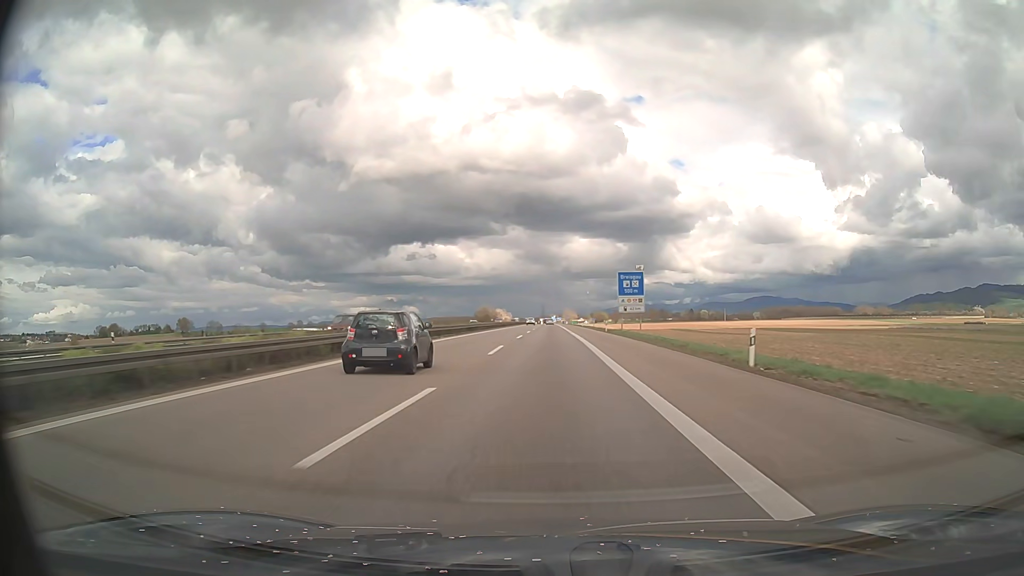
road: motorway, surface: asphalt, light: Day
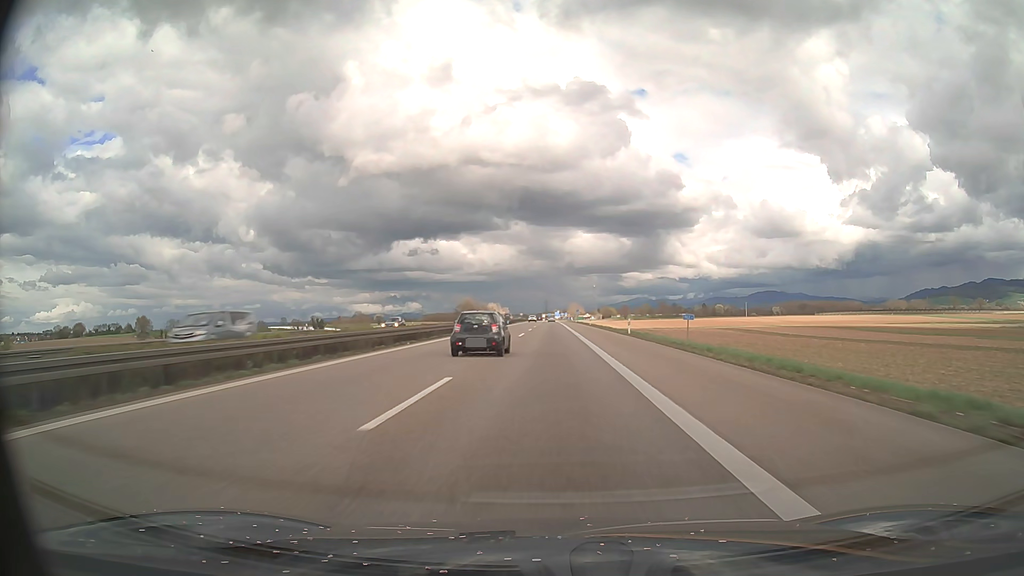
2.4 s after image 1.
(-0.1, +69.7) m; 0°
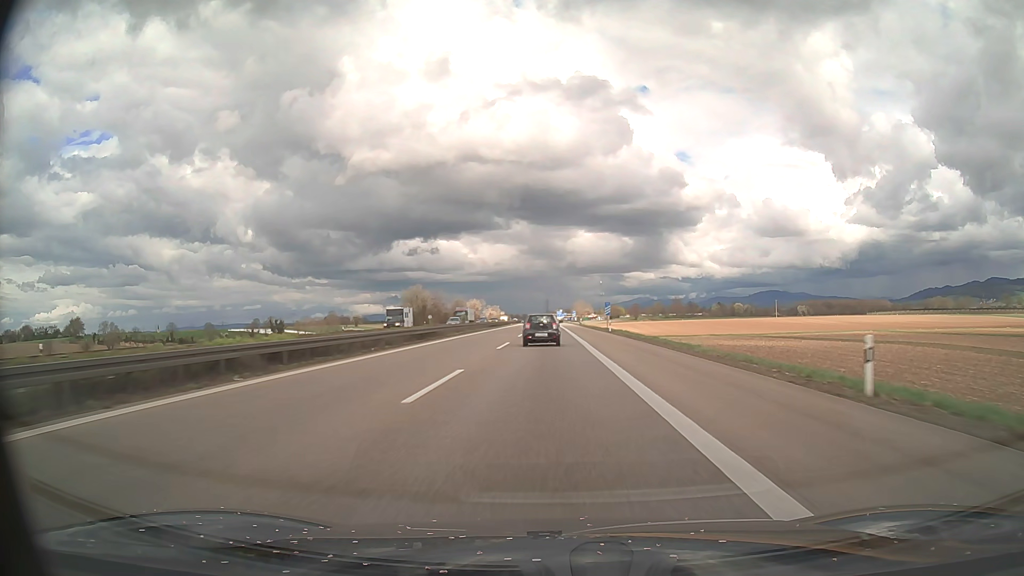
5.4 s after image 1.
(+0.1, +87.3) m; 0°
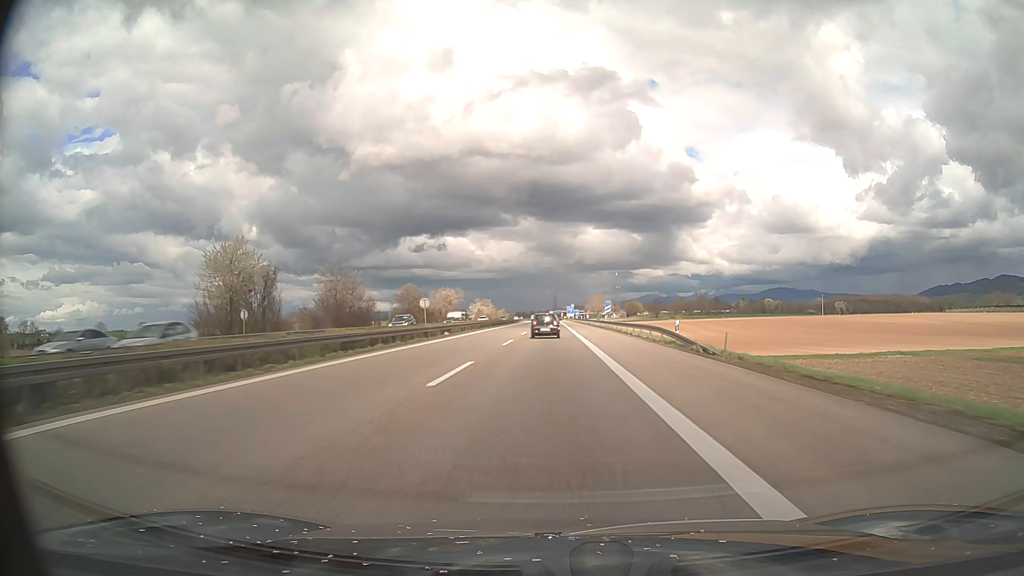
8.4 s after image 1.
(-0.3, +87.3) m; -1°
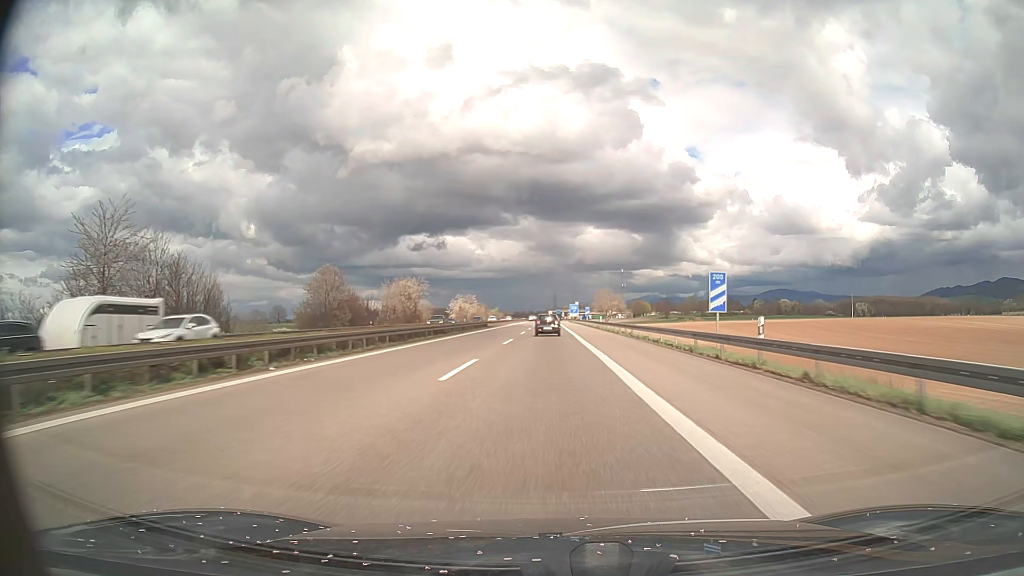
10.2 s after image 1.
(-0.1, +52.4) m; 0°
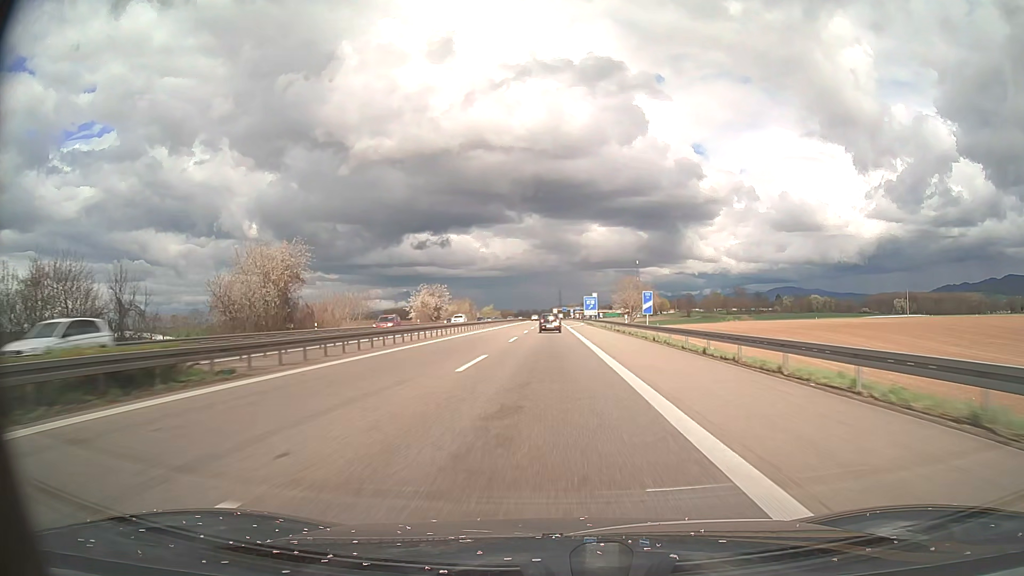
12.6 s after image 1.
(-0.2, +69.9) m; 0°
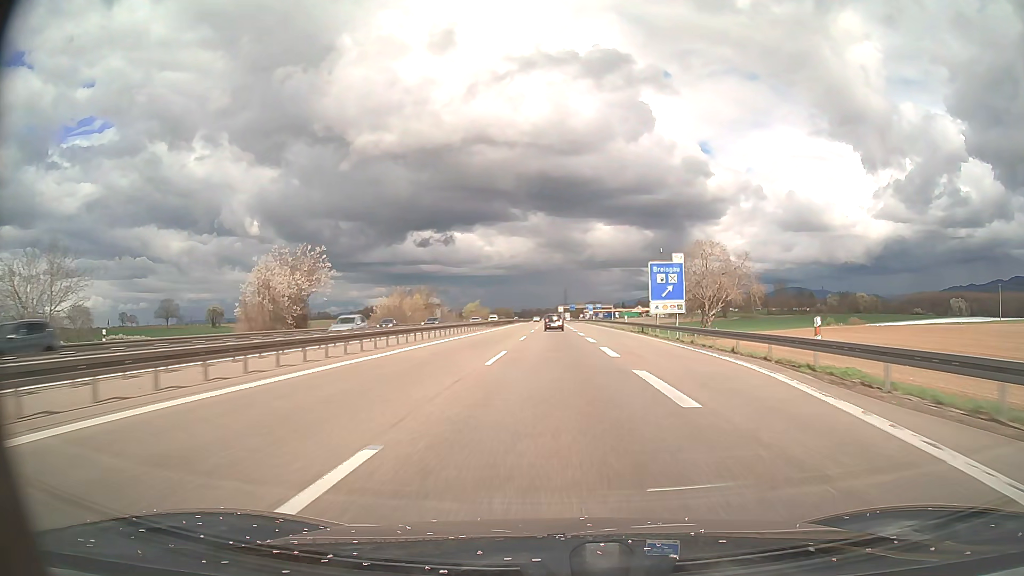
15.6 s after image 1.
(-0.6, +87.3) m; 0°
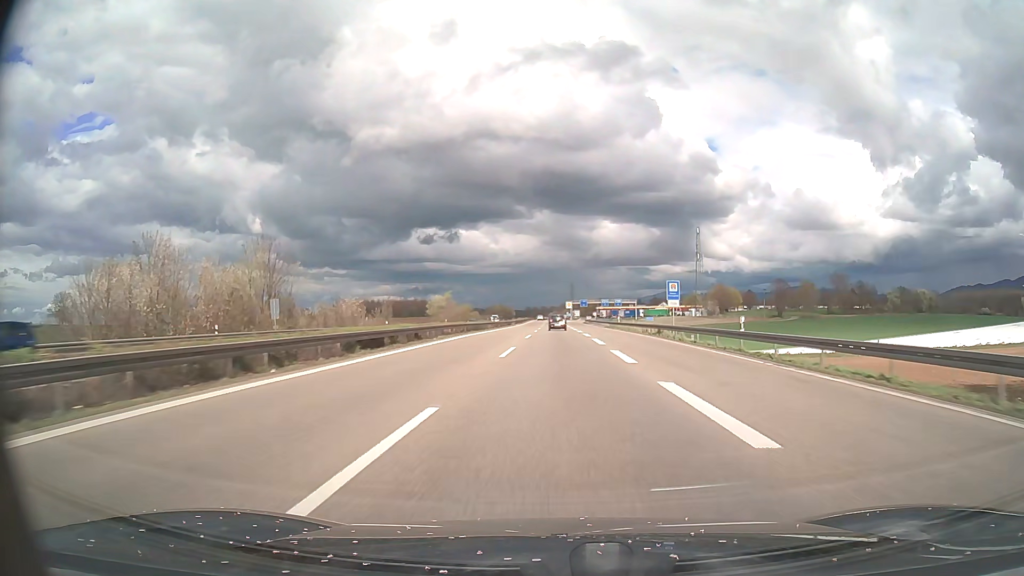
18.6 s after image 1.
(-0.3, +87.3) m; -1°
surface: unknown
(0, +10) (0, +20) (0, +30) (0, +40) (0, +50) (0, +60) (0, +70) (0, +80) (0, +90) (0, +100) m
